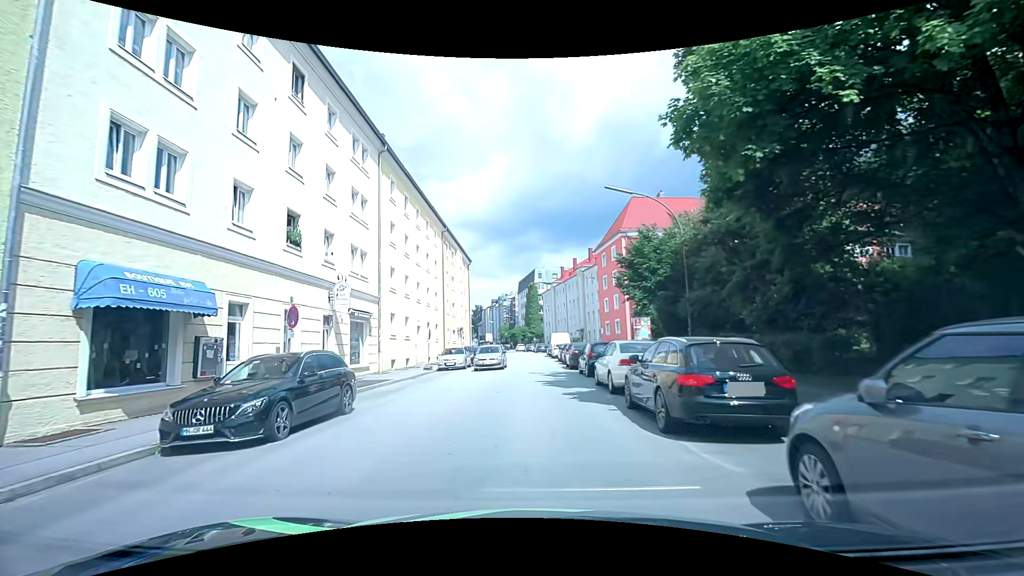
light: Day
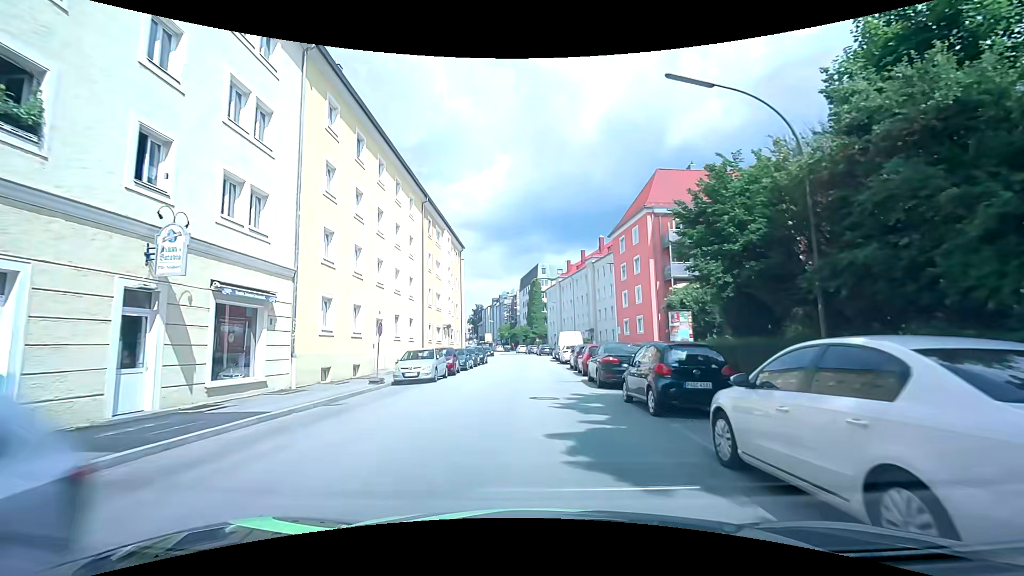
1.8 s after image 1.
(-0.4, +10.7) m; -1°
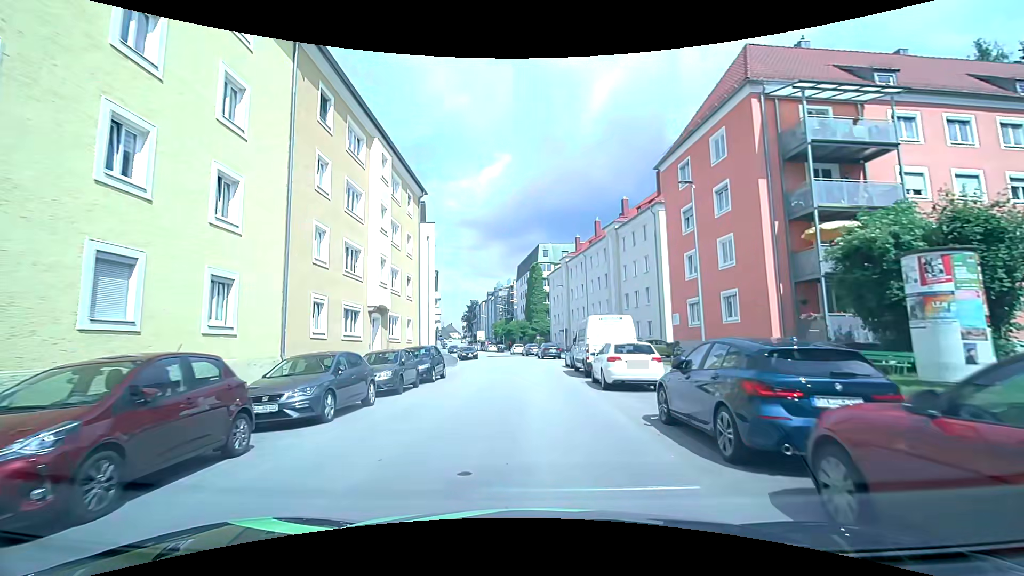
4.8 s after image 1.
(-0.2, +21.5) m; -1°
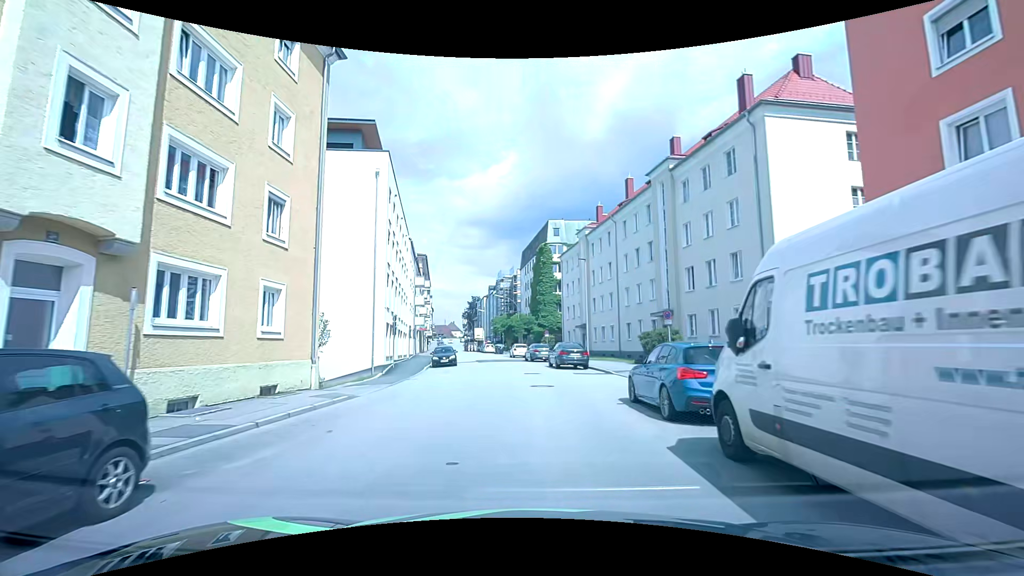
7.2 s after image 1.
(0.0, +18.6) m; -2°
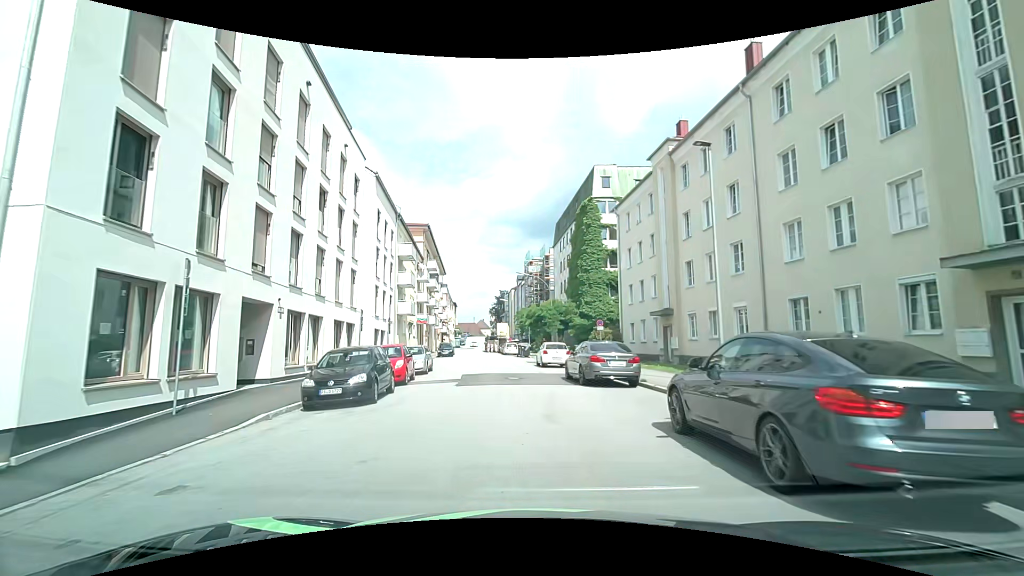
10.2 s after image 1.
(0.0, +23.2) m; -2°
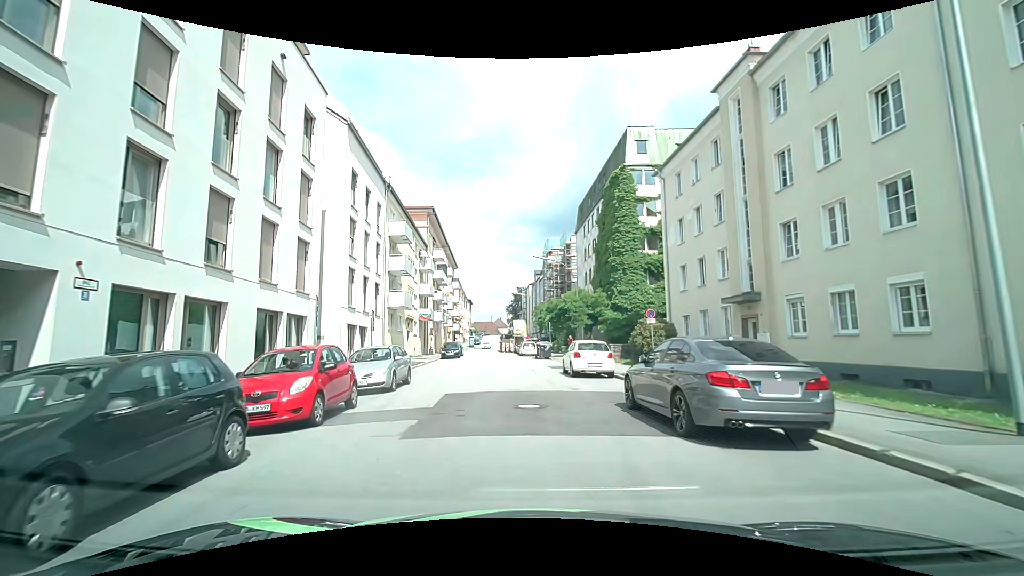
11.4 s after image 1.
(-0.3, +8.9) m; -3°
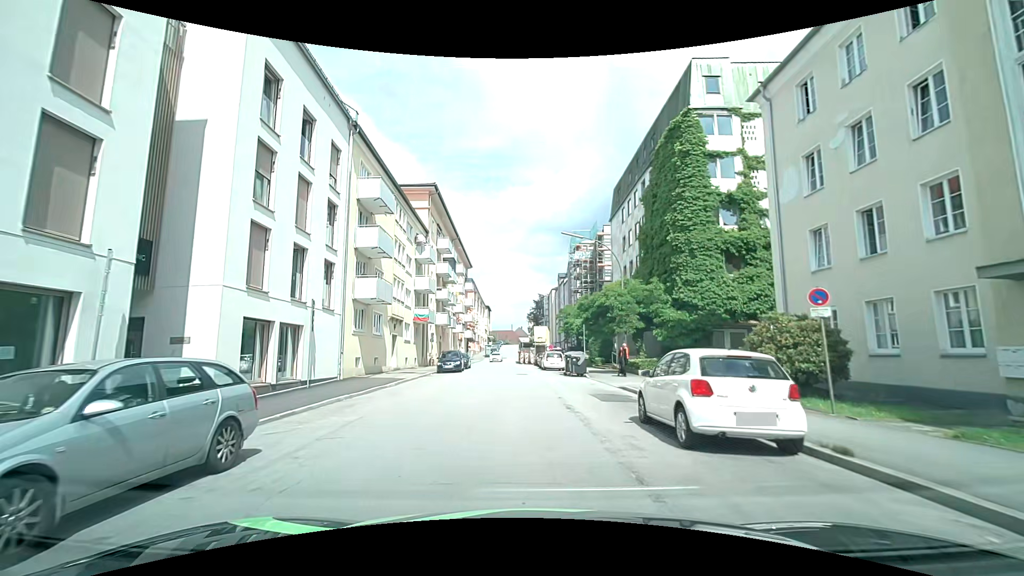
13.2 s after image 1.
(-0.2, +12.0) m; -2°
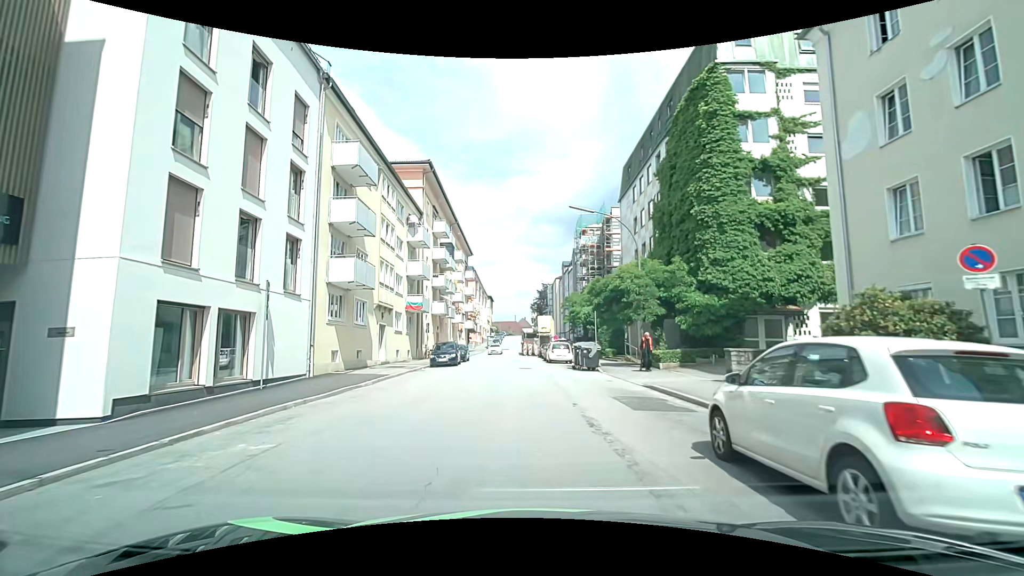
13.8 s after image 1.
(0.0, +3.9) m; 0°
(0, +10) (0, +20) (0, +30) (-1, +40) (-3, +50) (-3, +60) (-3, +70) (-3, +80) (-3, +90) (-2, +100) m
